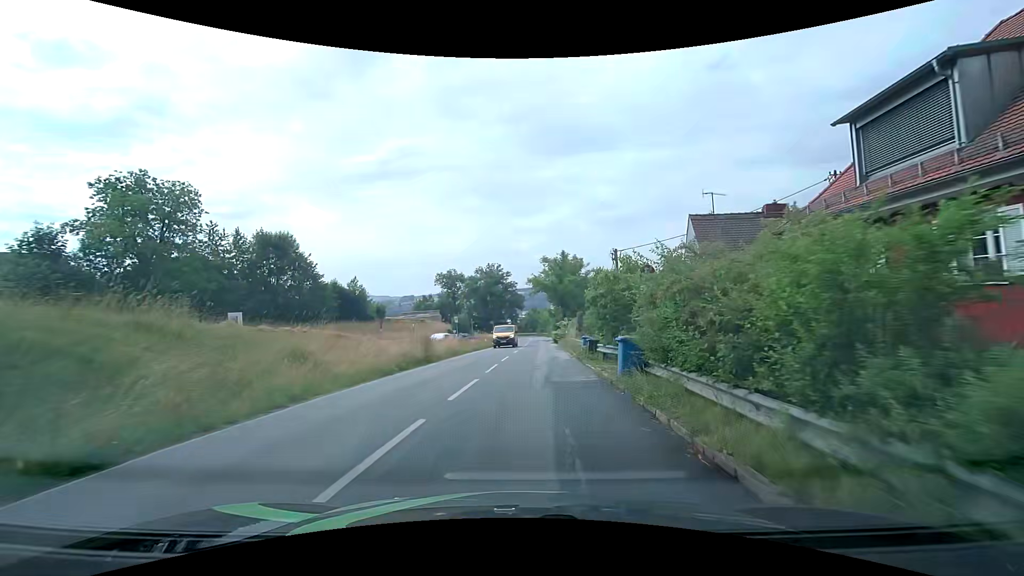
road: tertiary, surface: asphalt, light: Day
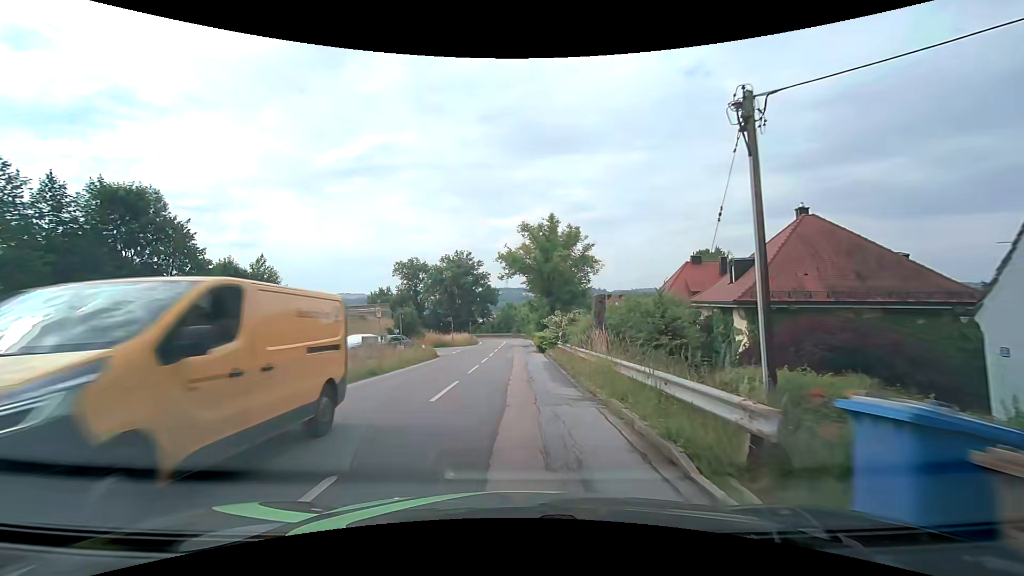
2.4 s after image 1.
(+1.1, +21.1) m; +3°
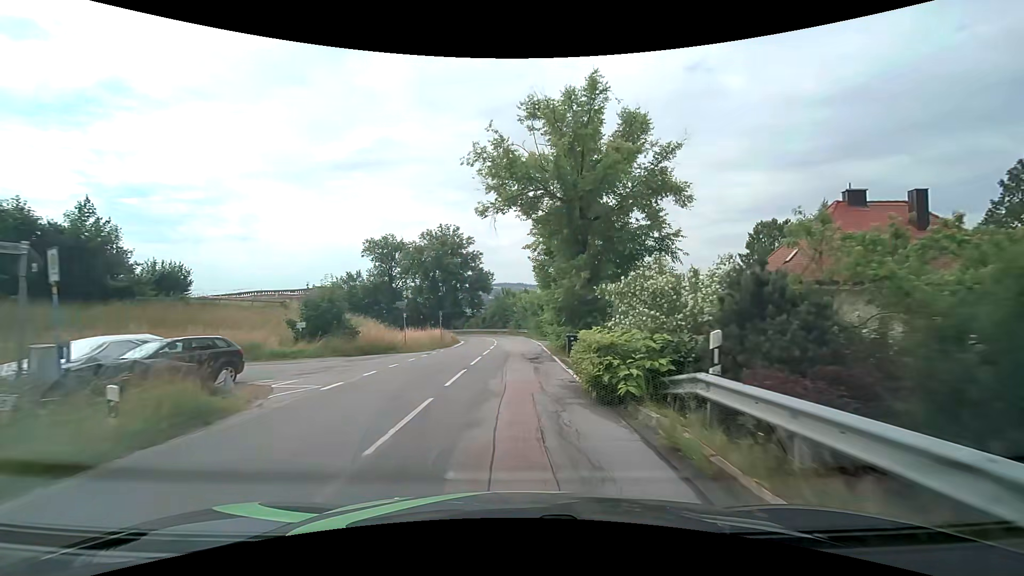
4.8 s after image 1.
(0.0, +23.5) m; 0°
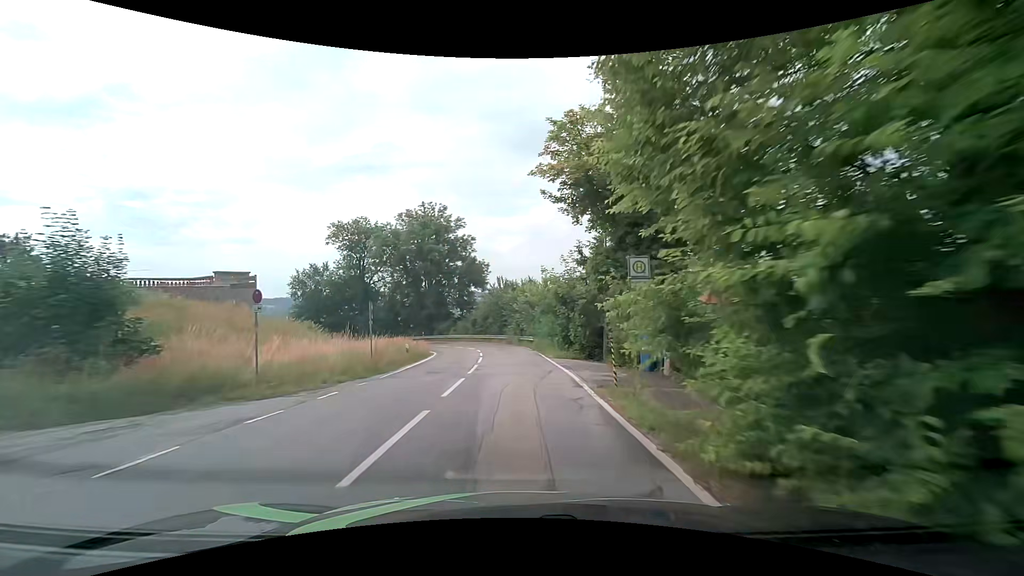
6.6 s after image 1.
(-0.2, +18.7) m; -1°
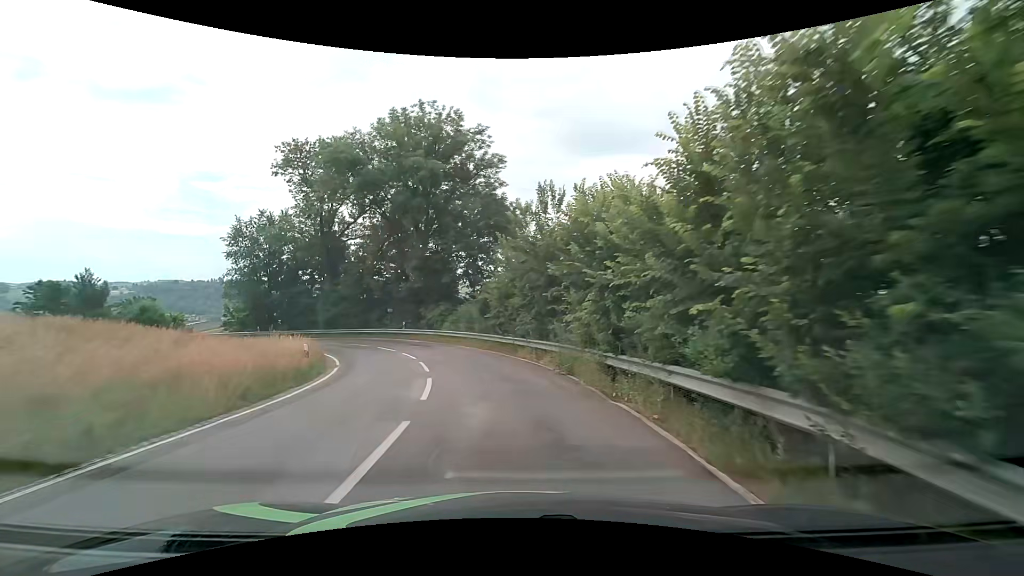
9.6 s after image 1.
(-0.7, +30.8) m; -5°
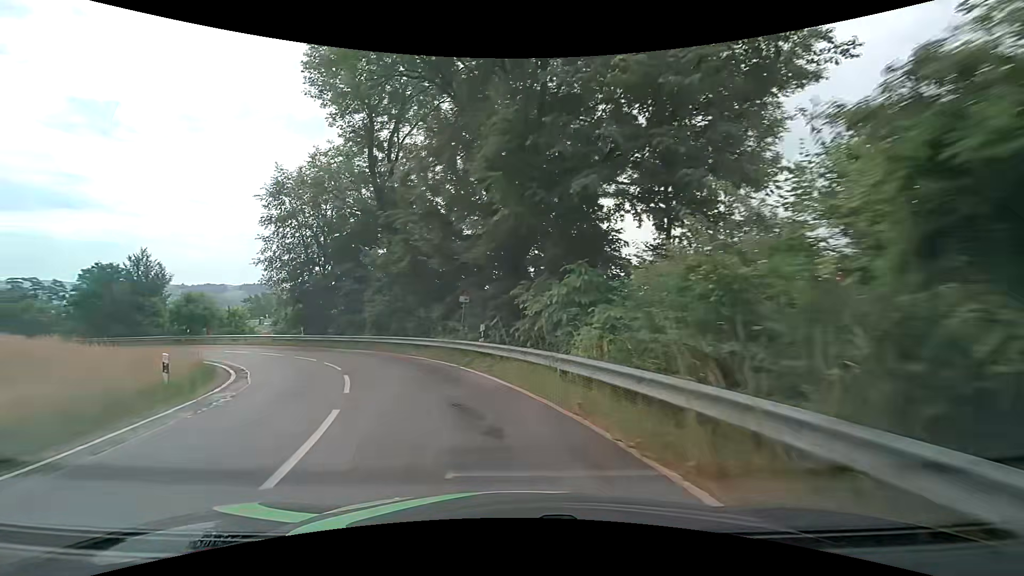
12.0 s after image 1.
(-2.6, +23.3) m; -15°
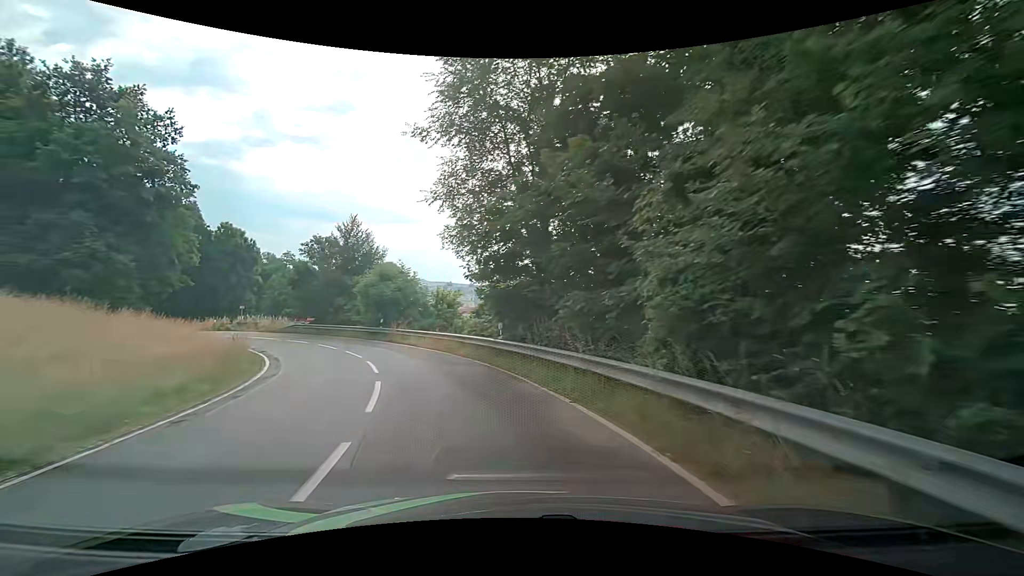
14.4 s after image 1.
(-5.7, +20.8) m; -29°
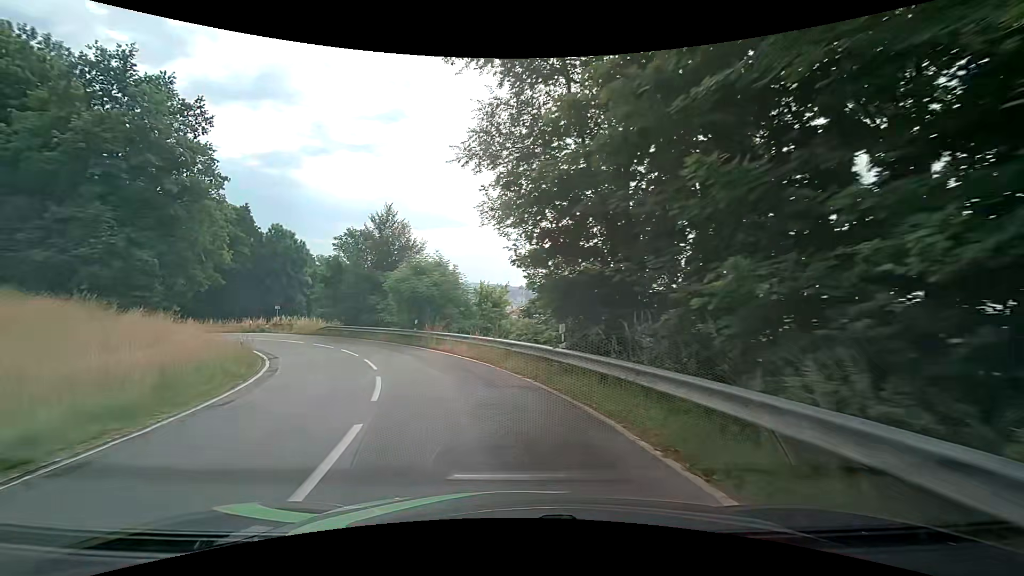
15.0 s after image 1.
(-0.3, +5.2) m; -7°
(-1, +10) (-4, +20) (-8, +28) (-14, +36) (-22, +43) (-30, +49) (-38, +54) (-46, +60) (-53, +67) (-56, +77) m
